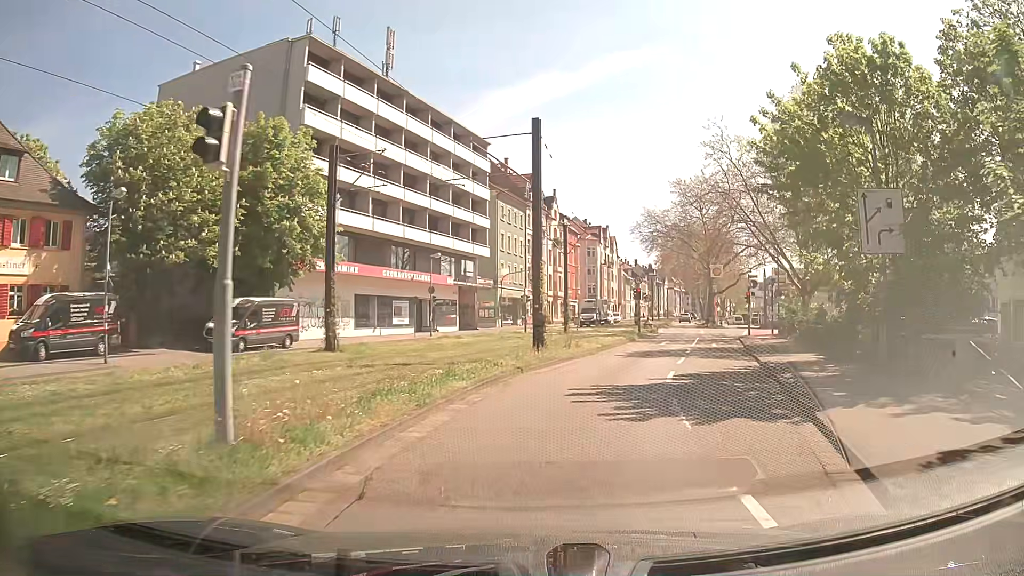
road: secondary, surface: asphalt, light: Day
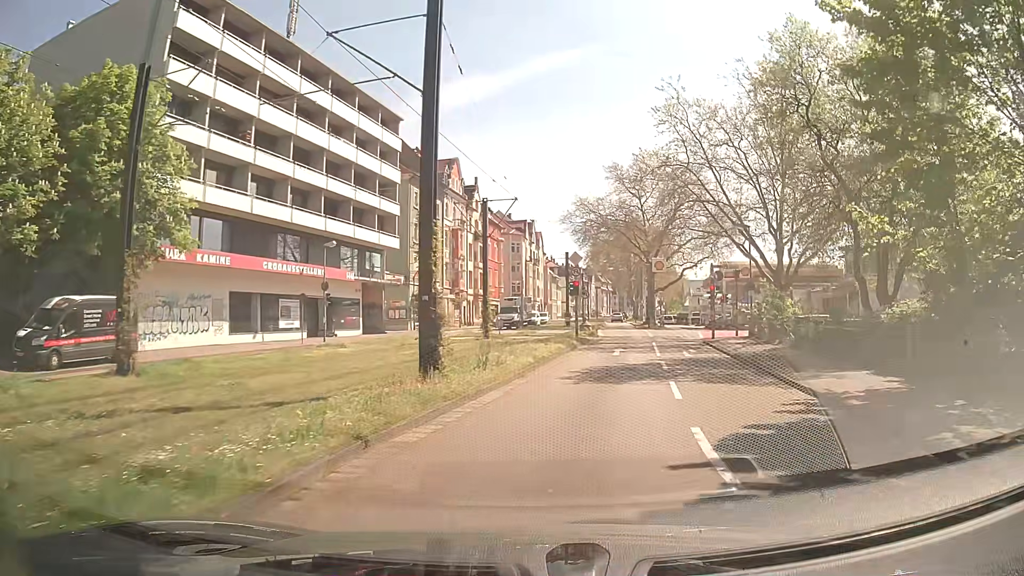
(+0.3, +9.0) m; +6°
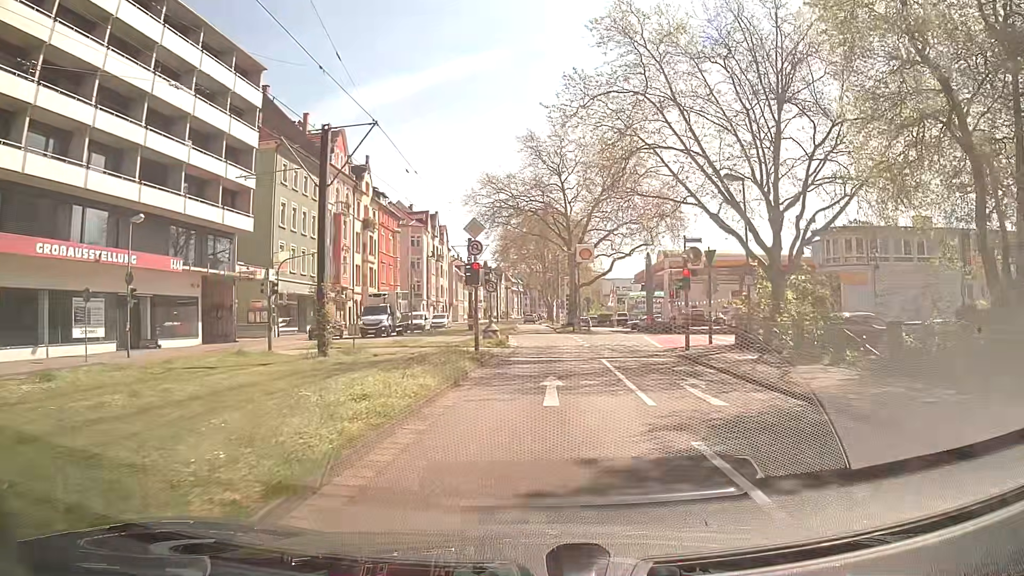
(+0.9, +13.4) m; +7°
